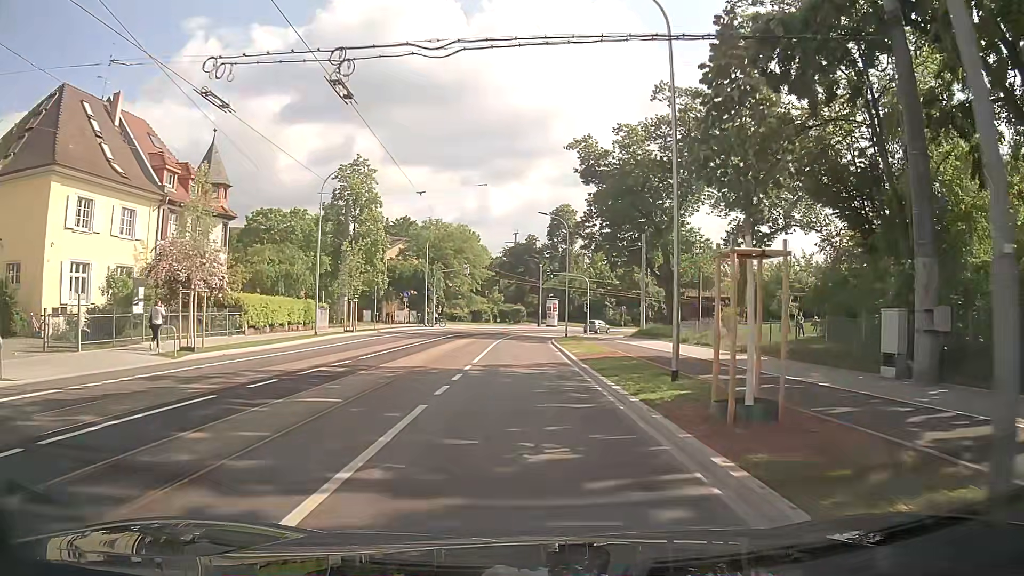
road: secondary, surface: asphalt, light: Day
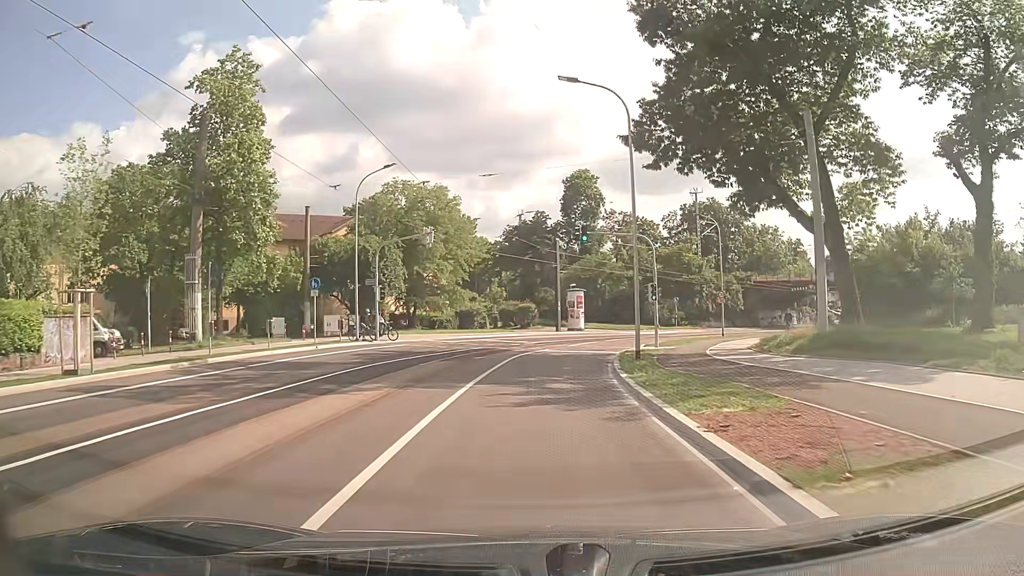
(-0.3, +29.4) m; -1°
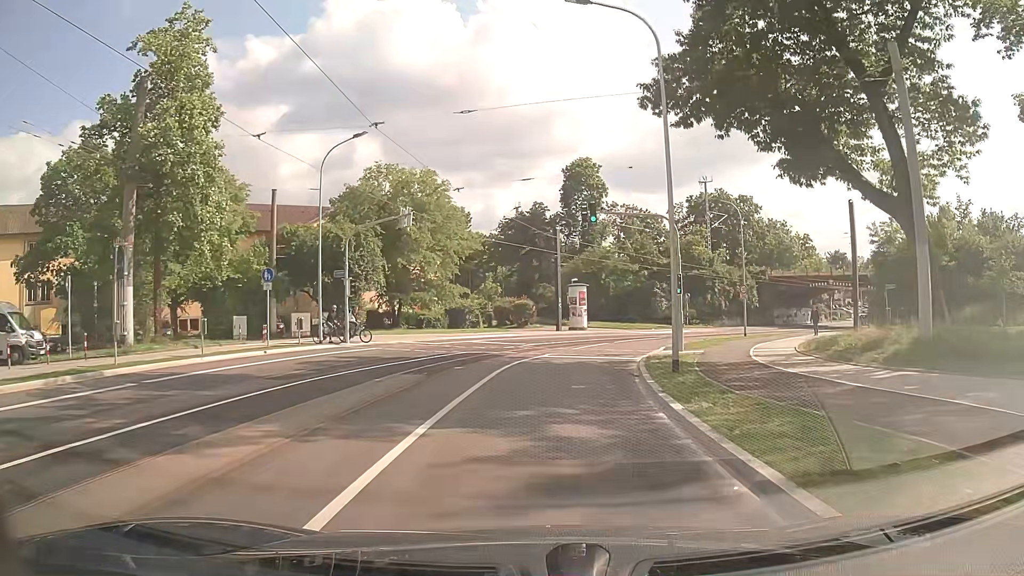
(0.0, +6.0) m; +1°
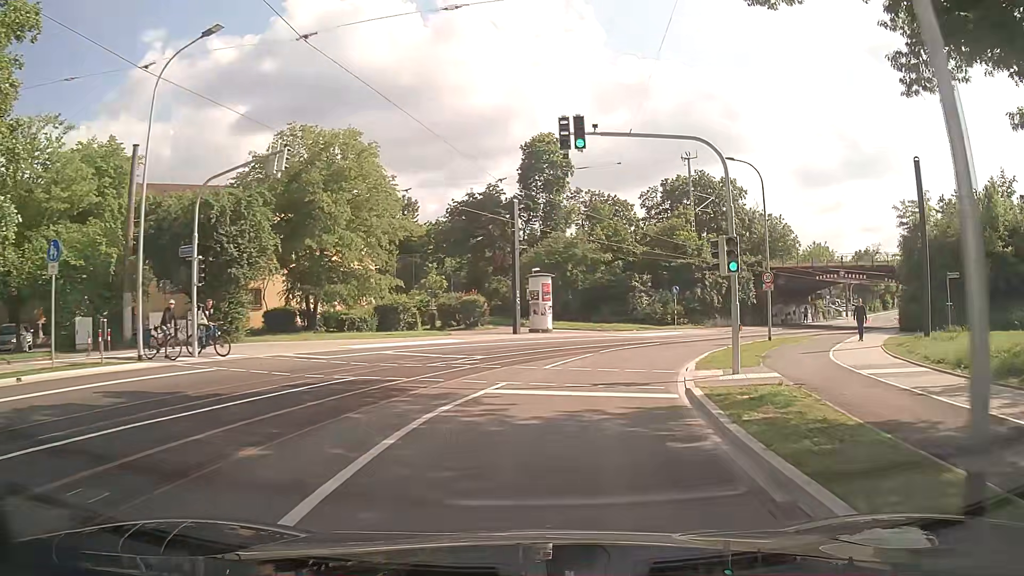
(+0.2, +12.1) m; +3°
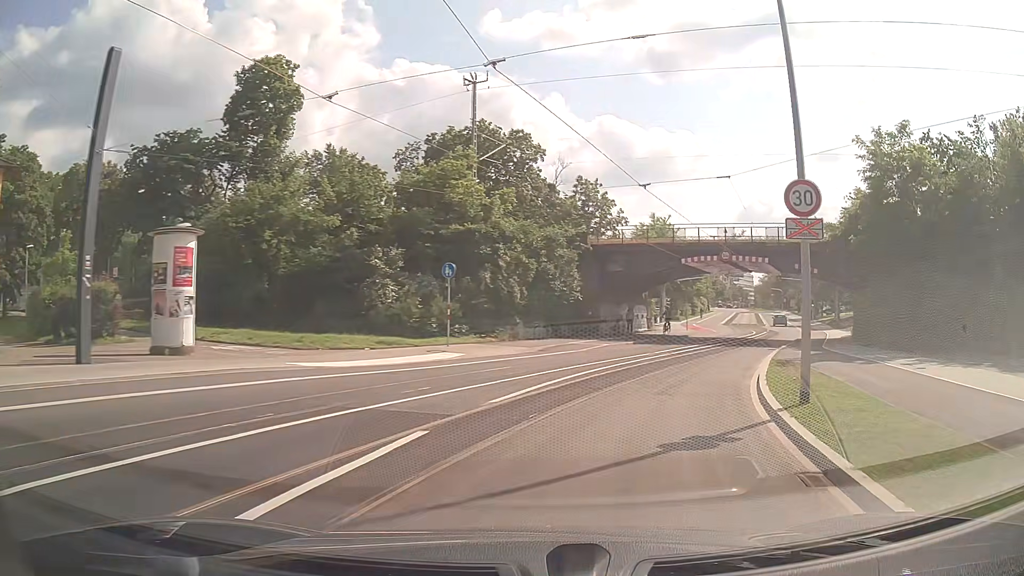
(+3.9, +24.1) m; +21°
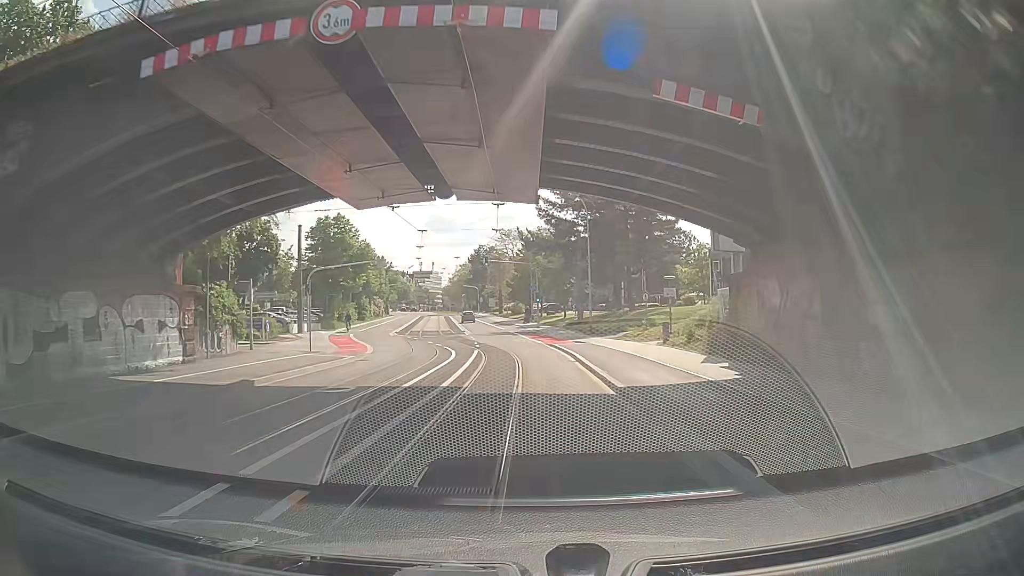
(+8.7, +29.0) m; +26°
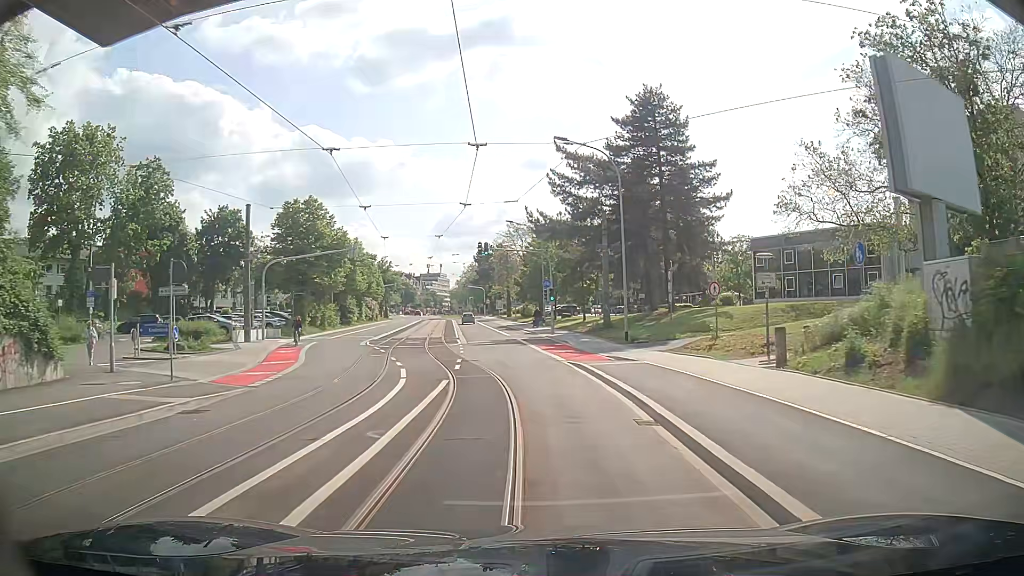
(-0.1, +12.5) m; -1°
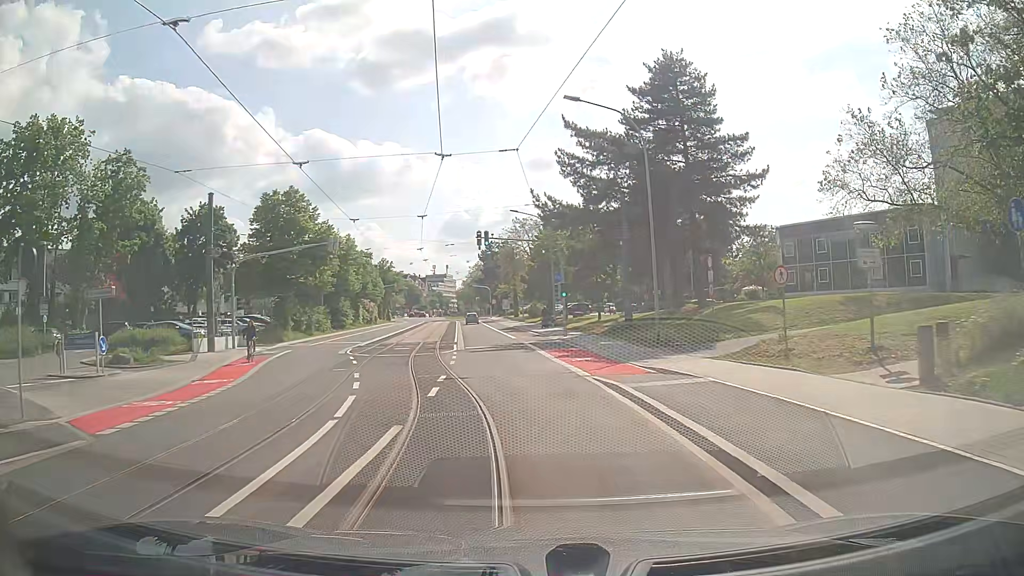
(+0.4, +6.3) m; +3°
(-1, +10) (-2, +20) (-4, +30) (-6, +40) (-7, +49) (-9, +59) (-11, +69) (-13, +79) (-14, +89) (-16, +99) m
